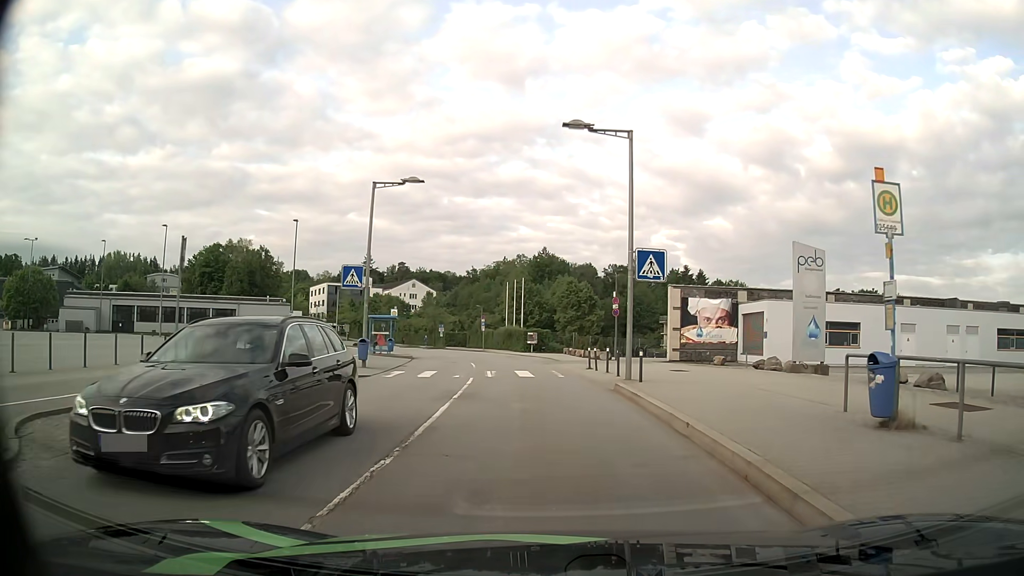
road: residential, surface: asphalt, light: Day
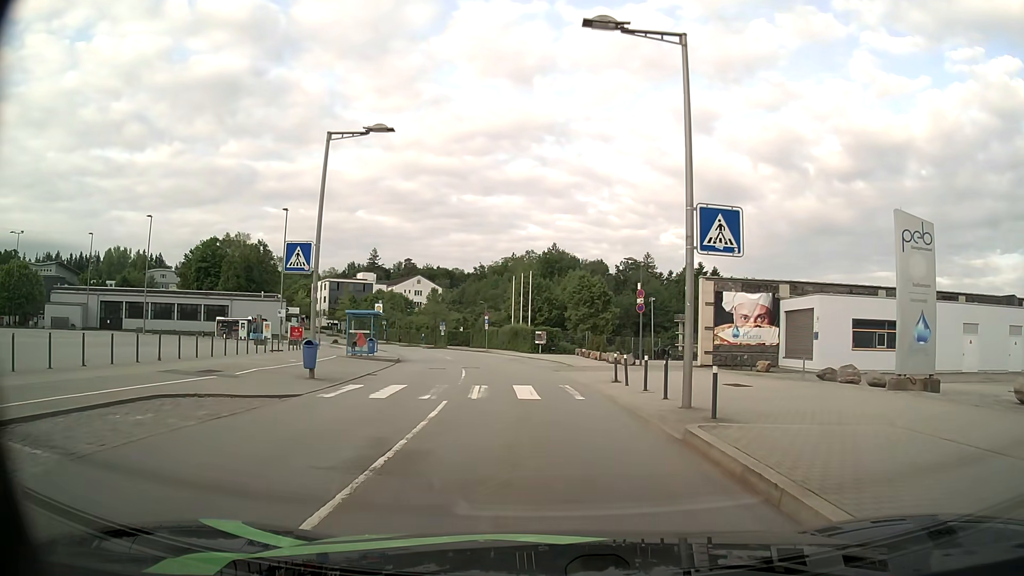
(0.0, +6.8) m; 0°
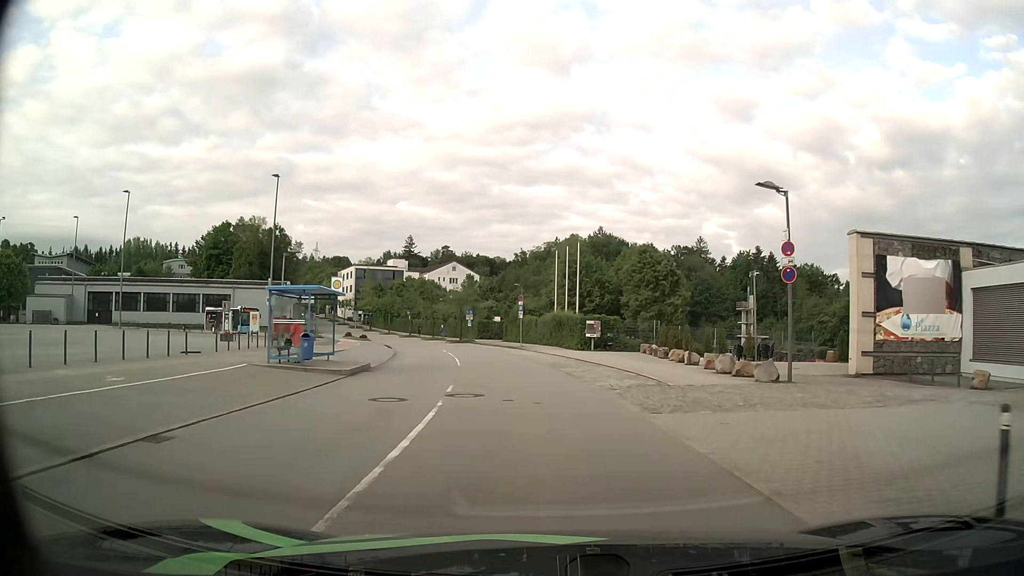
(-0.6, +15.7) m; -4°
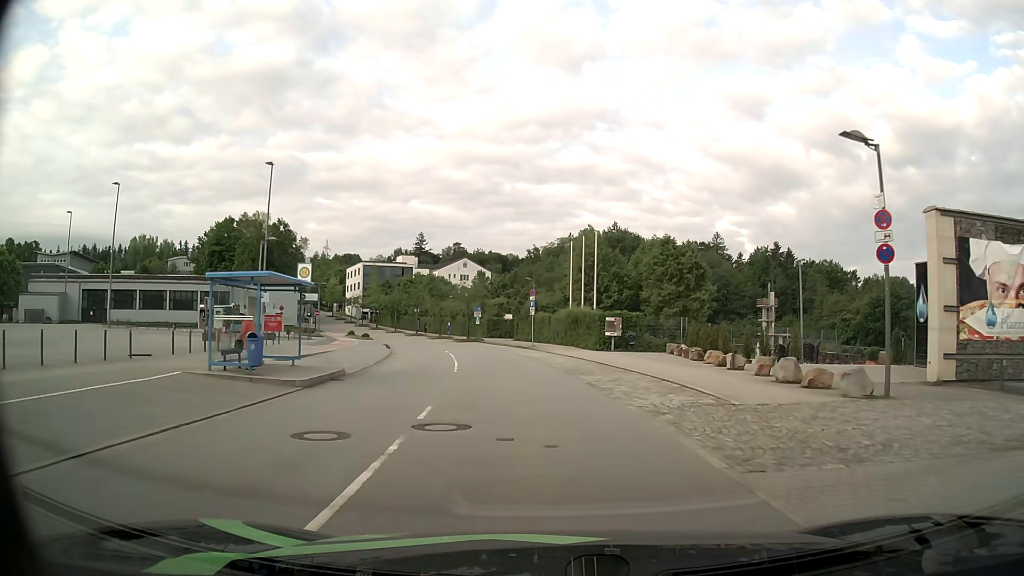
(0.0, +4.9) m; -1°
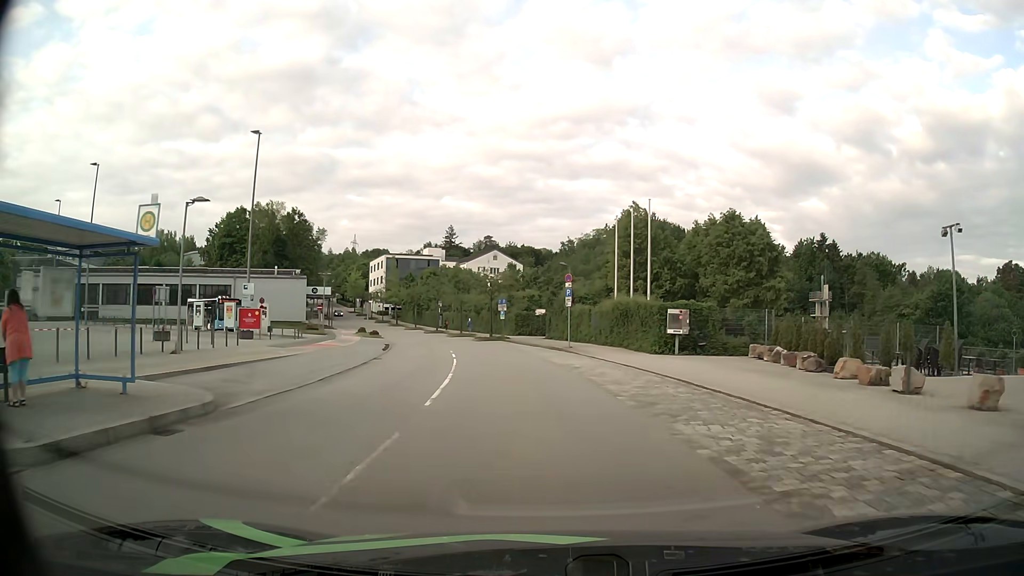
(-0.3, +10.2) m; -3°
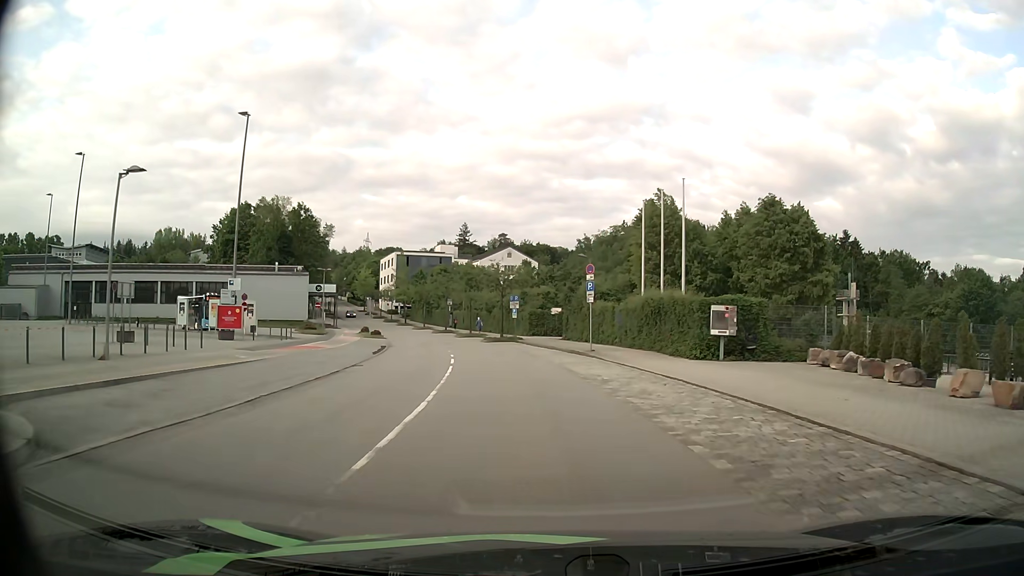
(-0.1, +5.1) m; -2°
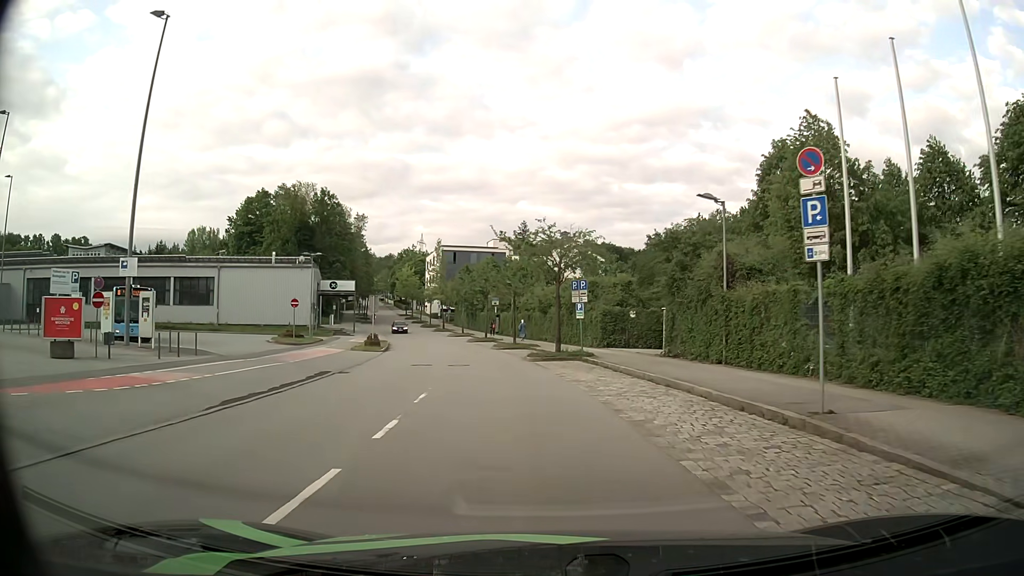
(-0.9, +19.7) m; -5°
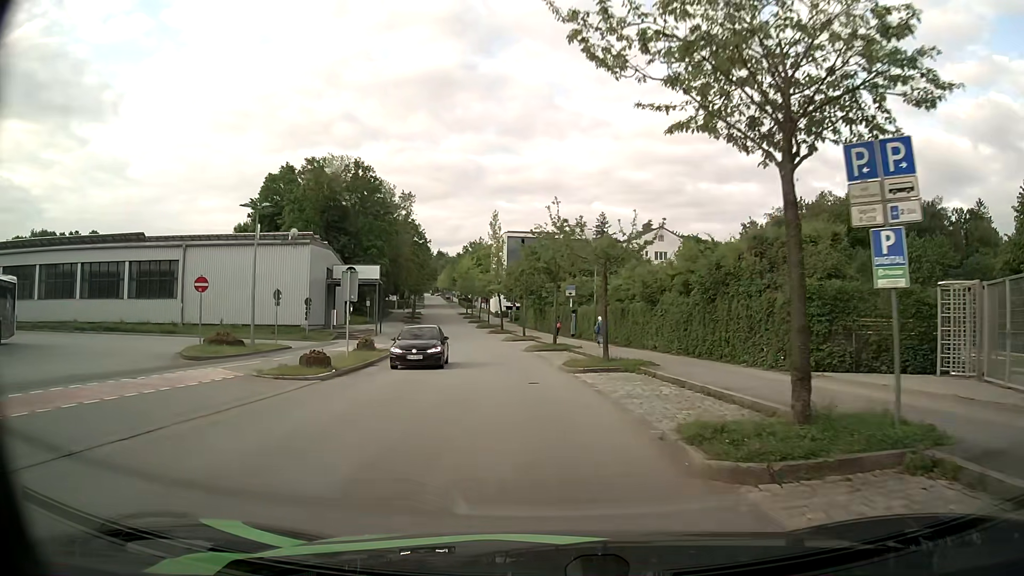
(-1.2, +20.9) m; -7°
(0, +10) (-1, +20) (-2, +30) (-4, +40) (-5, +50) (-7, +60) (-9, +69) (-10, +79) (-12, +89) (-14, +99) m
